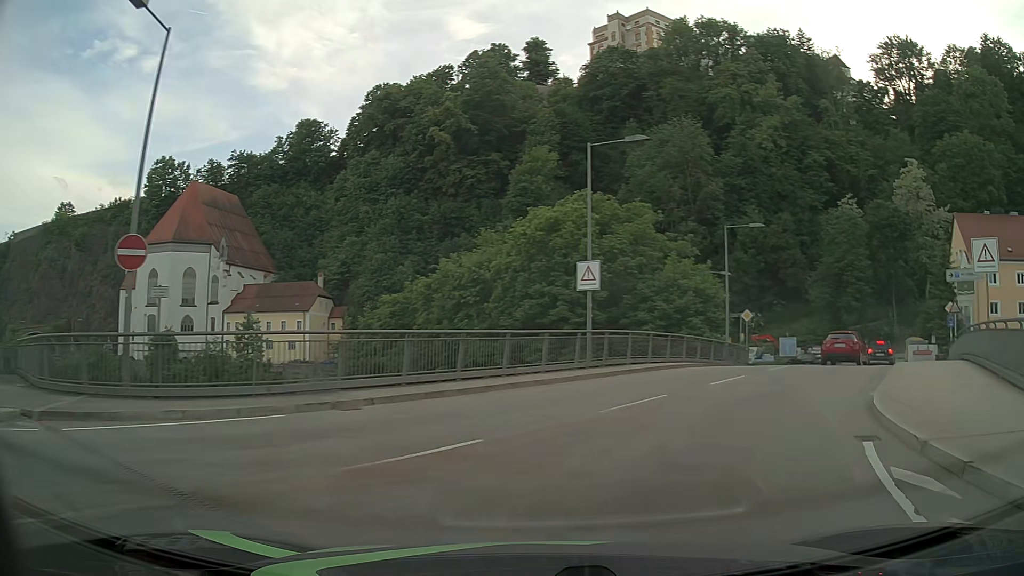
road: primary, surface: asphalt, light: Day
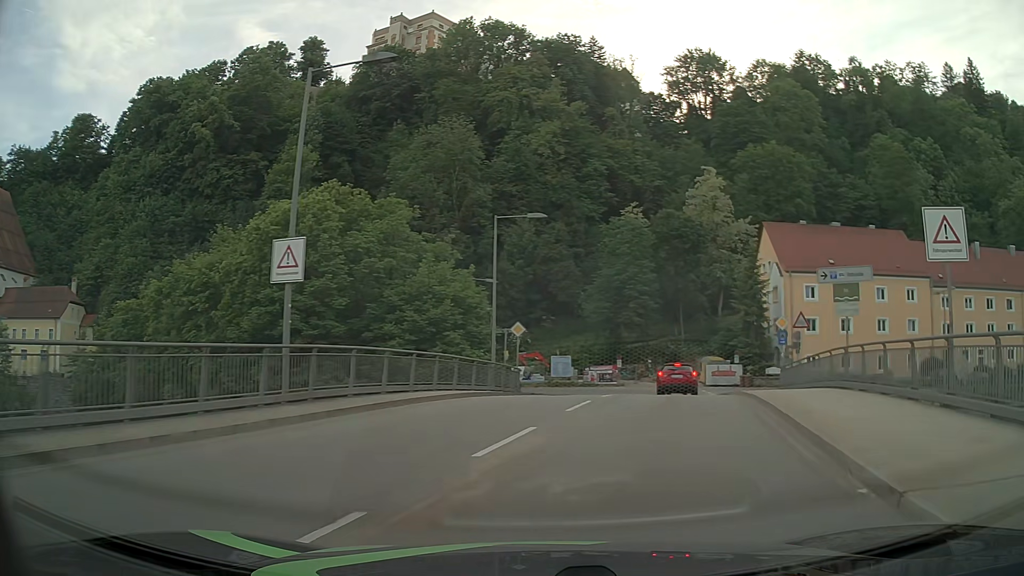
(+1.6, +8.3) m; +22°
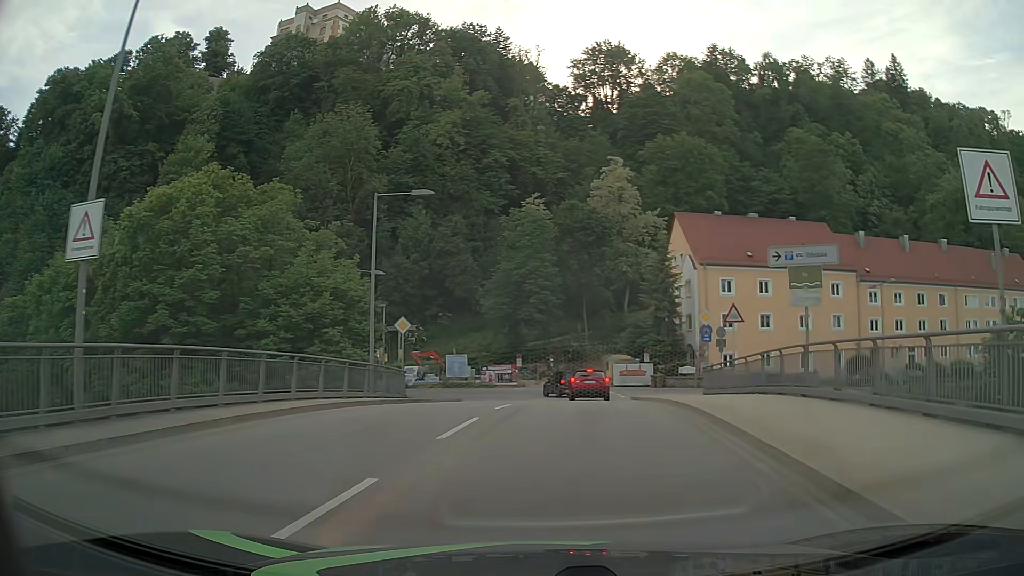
(+0.3, +4.4) m; +8°
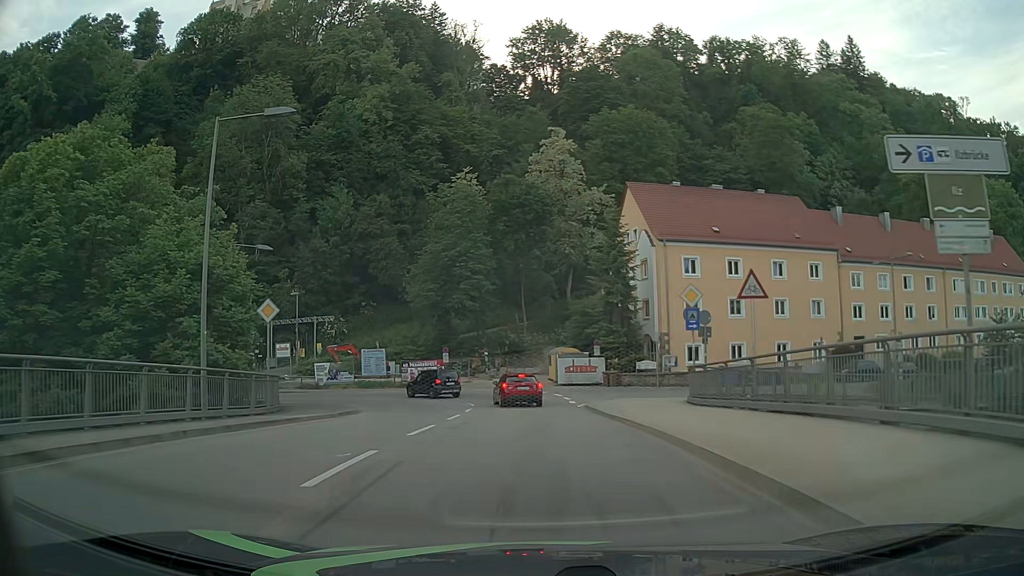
(+0.7, +9.3) m; +6°
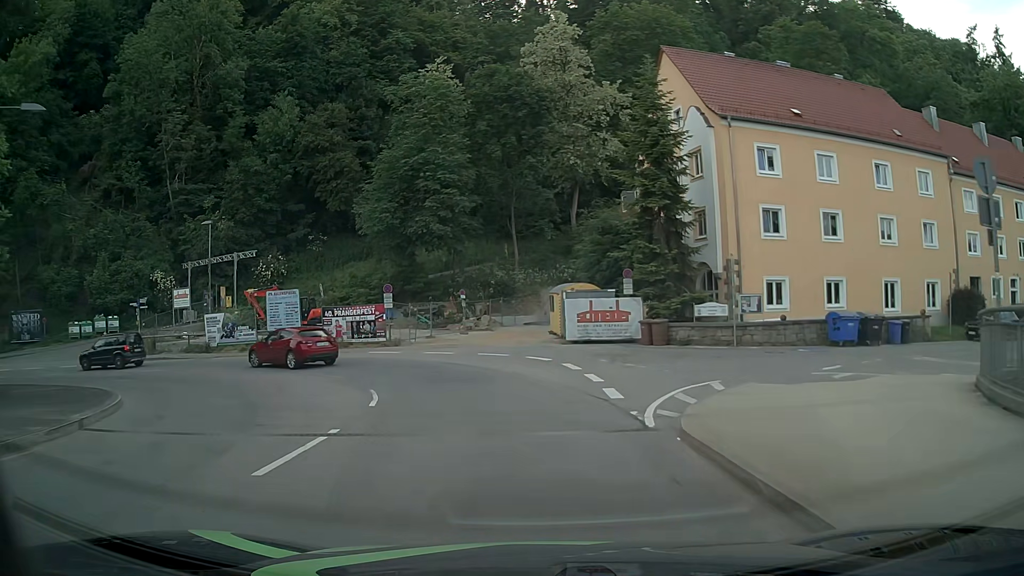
(+0.1, +18.5) m; 0°
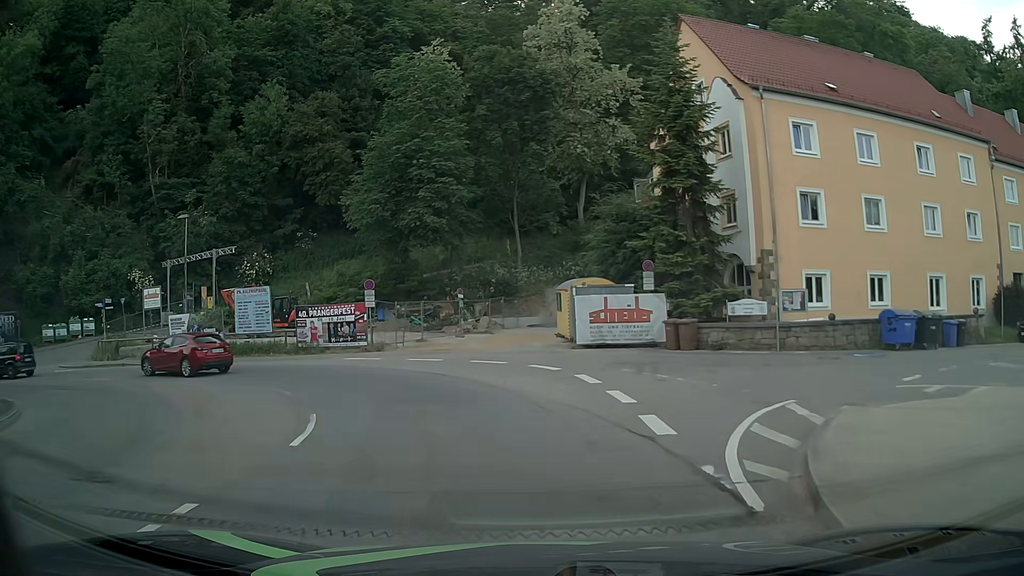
(0.0, +4.5) m; 0°
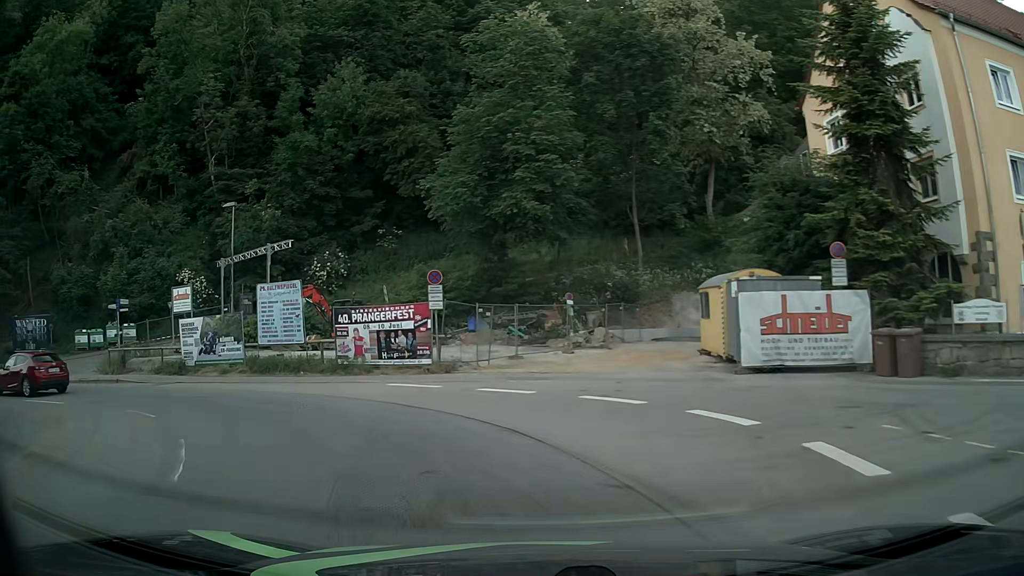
(-0.5, +8.6) m; -9°
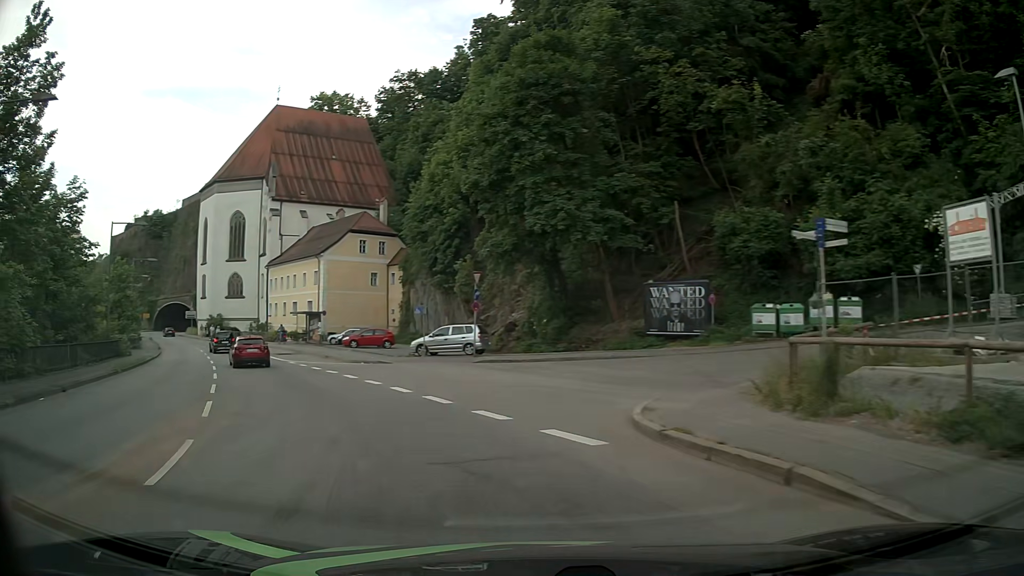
(-10.0, +17.0) m; -62°
(-2, +10) (-7, +19) (-11, +27) (-16, +36) (-22, +45) (-27, +53) (-33, +61) (-39, +69) (-45, +77) (-52, +85) m
